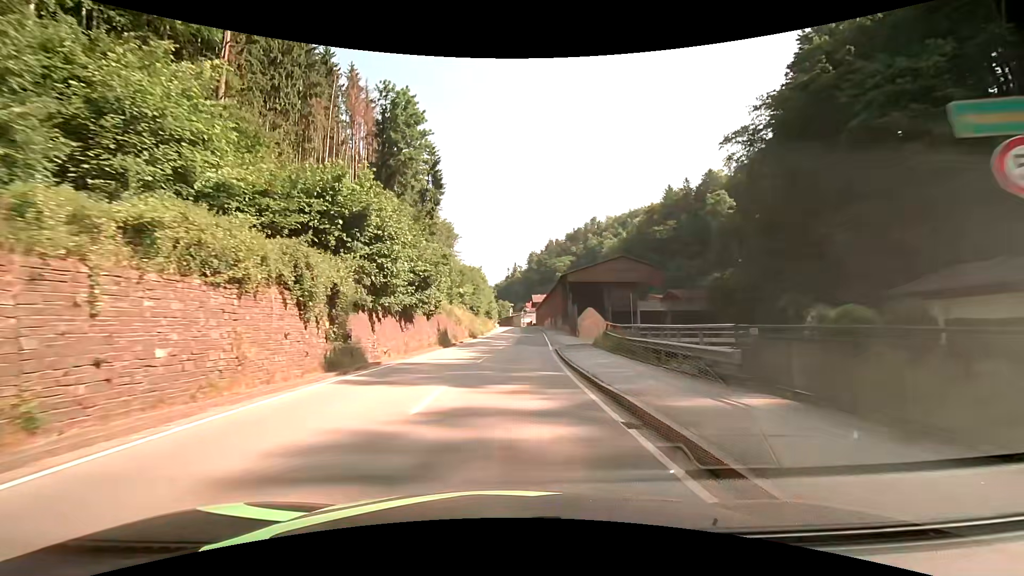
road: secondary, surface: asphalt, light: Day
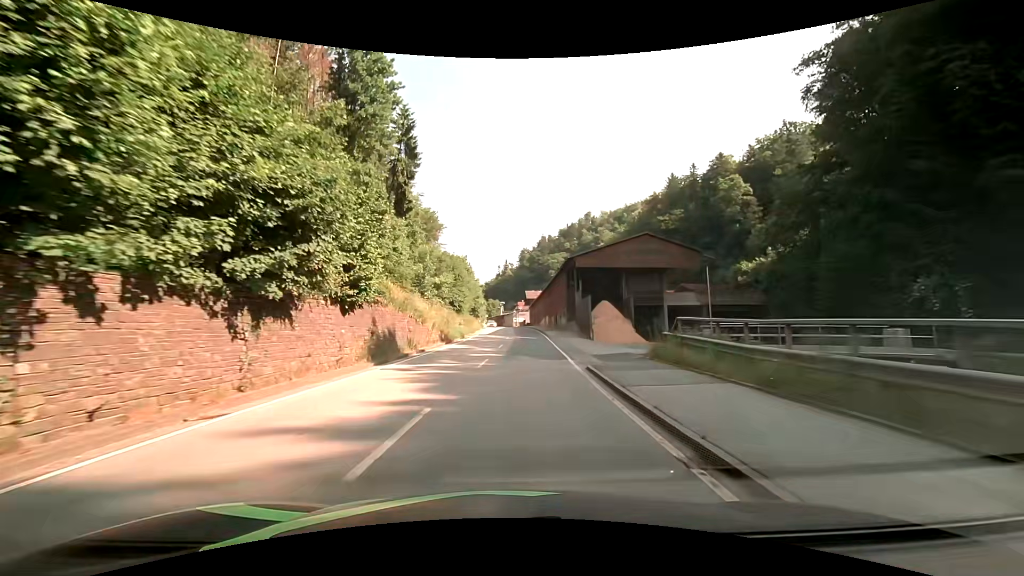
(+0.1, +15.3) m; +1°
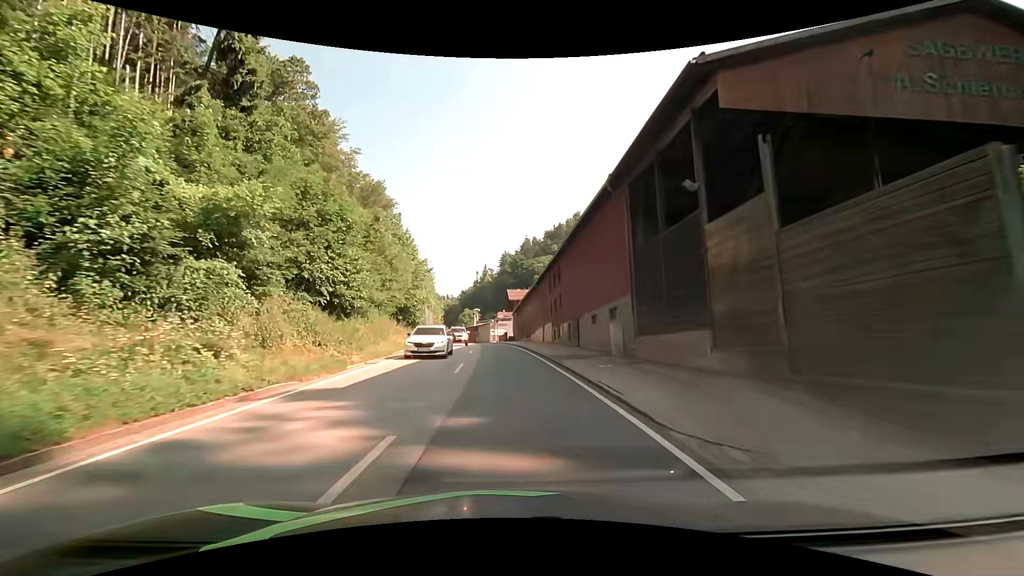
(+1.3, +37.8) m; +3°
(0, +10) (0, +20) (-1, +30) (-1, +40) (-2, +50) (-3, +60) (-4, +70) (-6, +80) (-8, +89) (-10, +99) m
